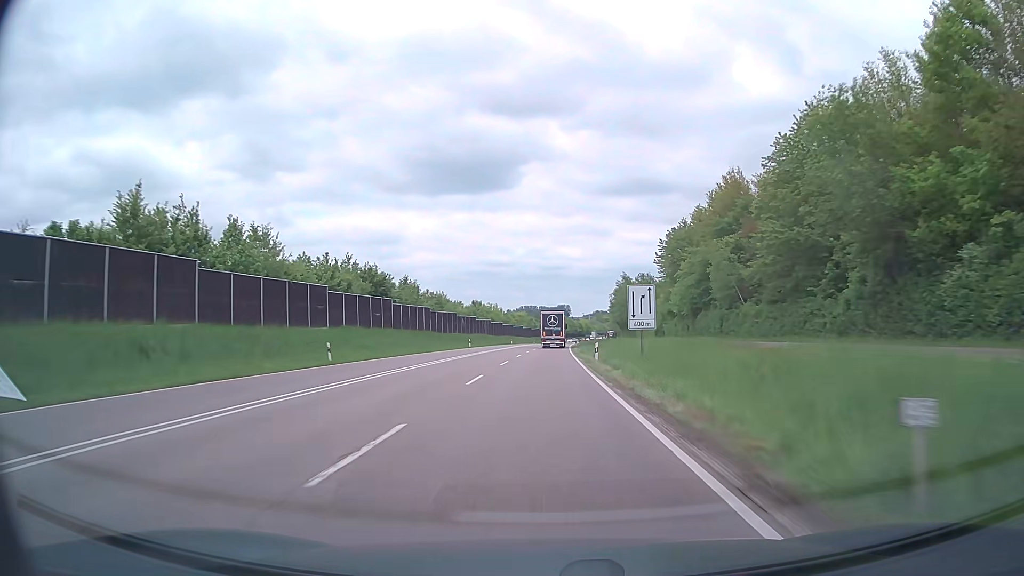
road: trunk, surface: asphalt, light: Day
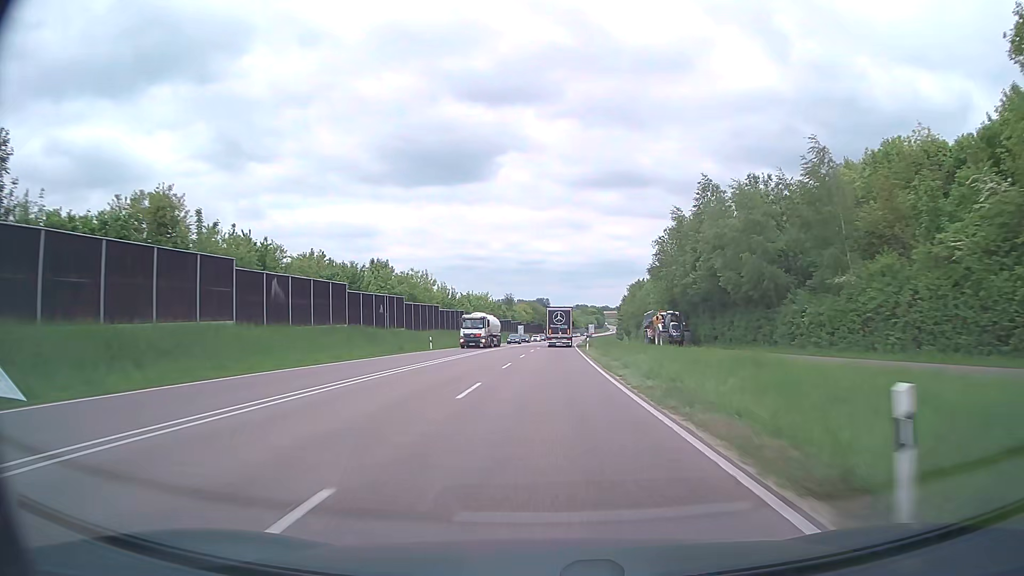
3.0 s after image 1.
(+1.3, +76.7) m; +2°
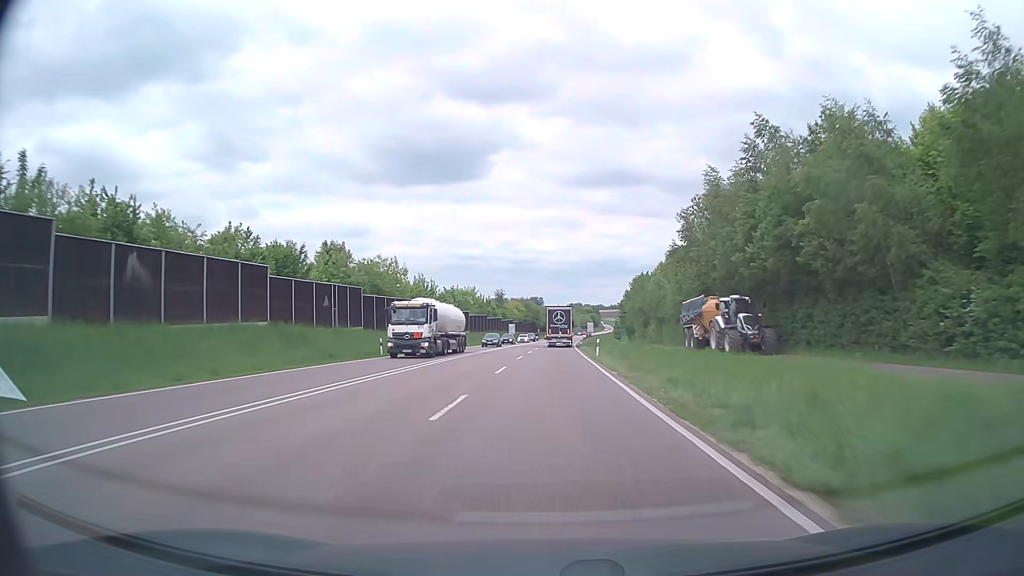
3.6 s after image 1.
(0.0, +15.3) m; 0°
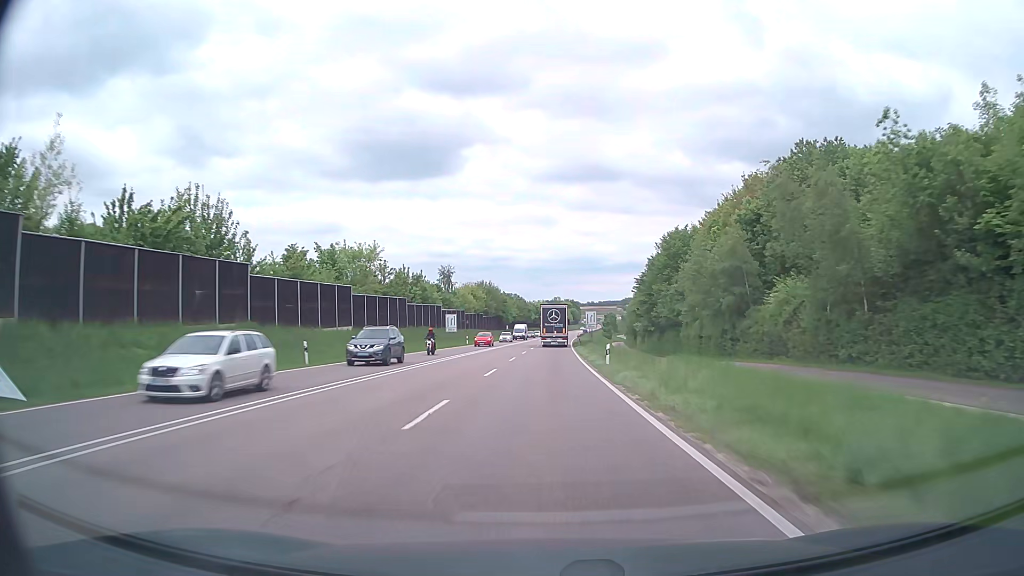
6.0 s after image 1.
(+1.2, +61.1) m; +2°
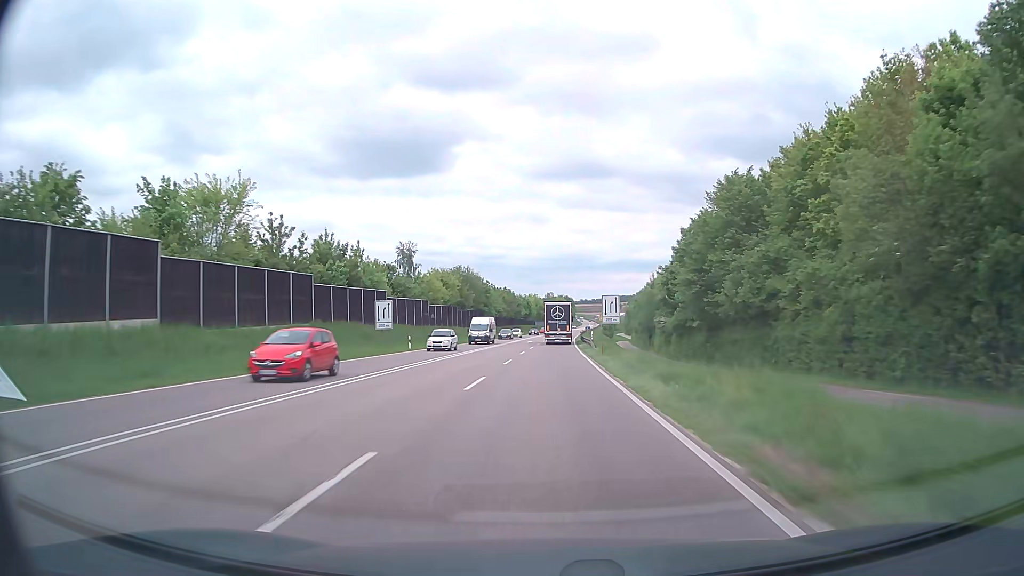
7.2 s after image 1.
(+0.2, +30.2) m; +1°
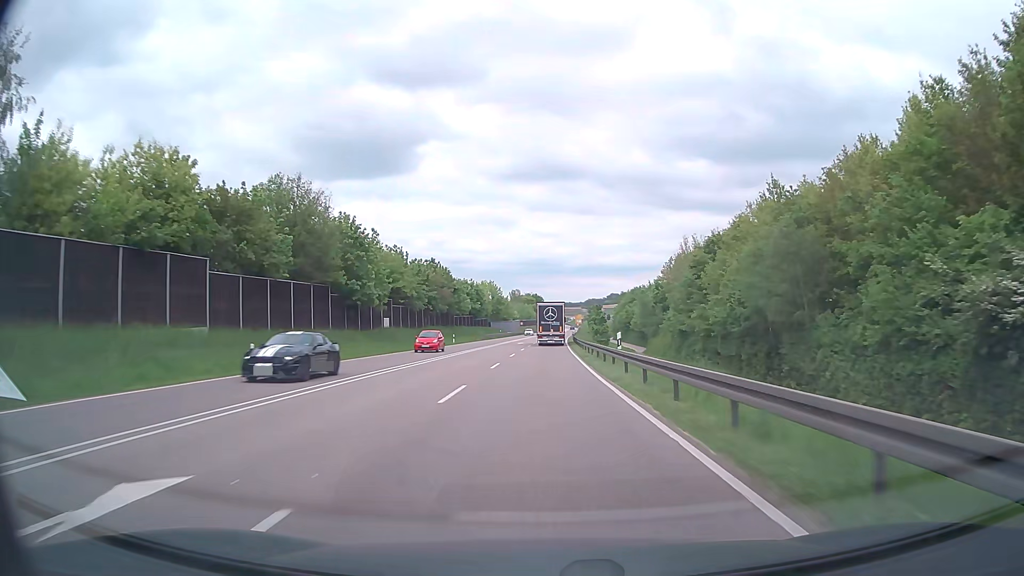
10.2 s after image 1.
(+1.5, +74.6) m; +3°
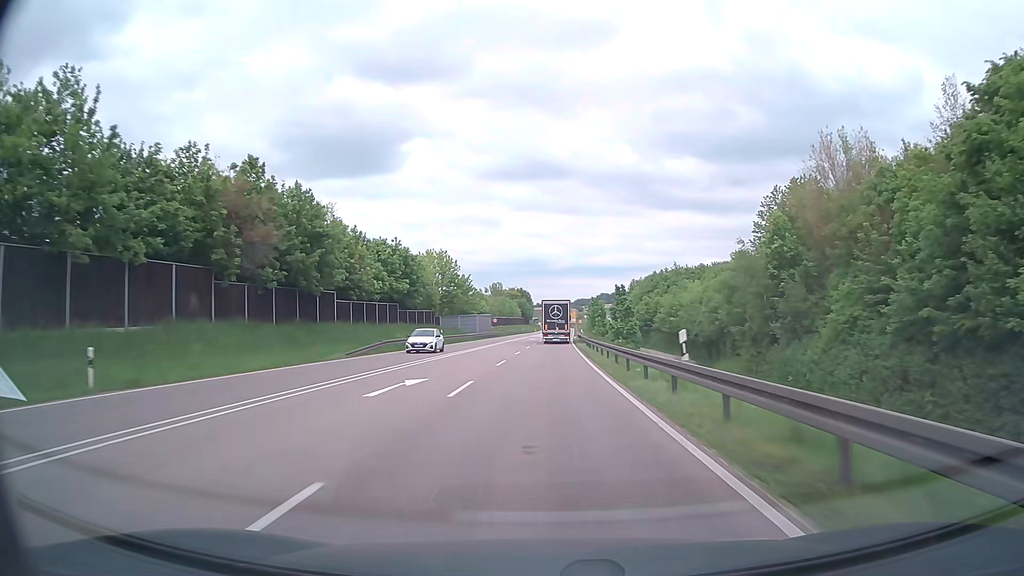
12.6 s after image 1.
(+0.5, +59.5) m; +1°
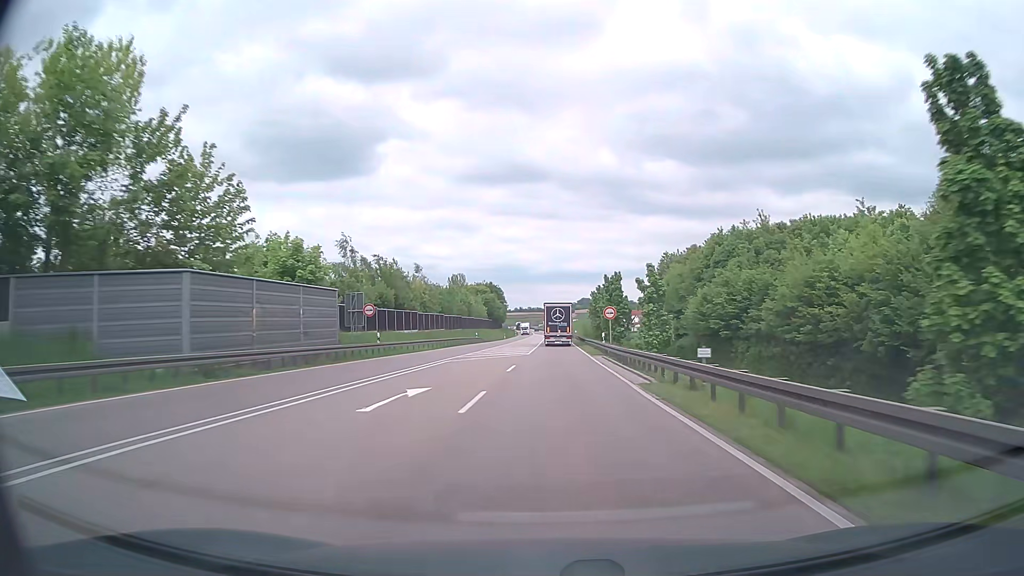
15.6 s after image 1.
(+1.0, +74.6) m; +2°
(0, +10) (0, +20) (0, +30) (0, +40) (0, +50) (+1, +60) (+1, +70) (+1, +80) (+1, +90) (+1, +100) m
